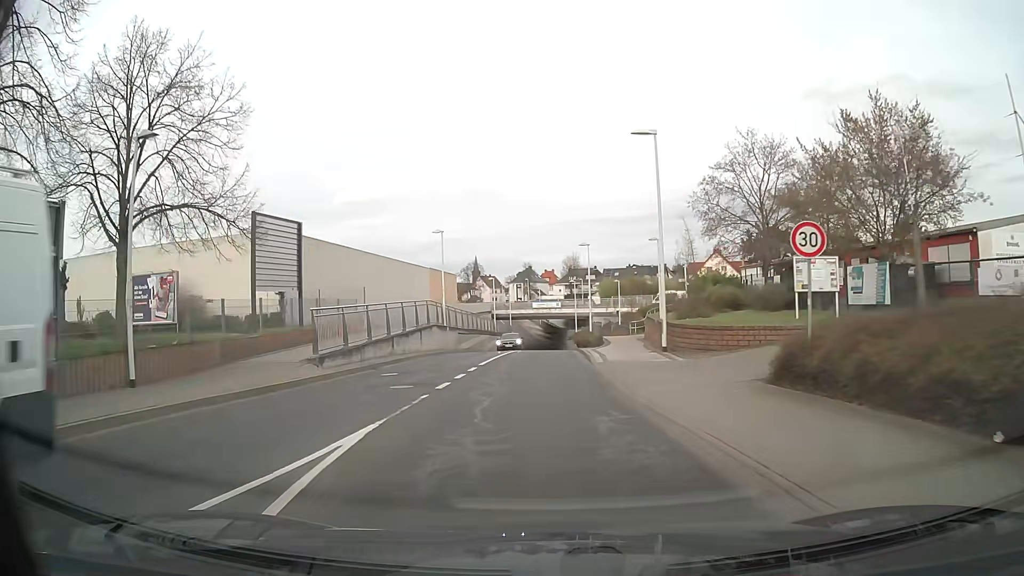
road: unclassified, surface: asphalt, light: Day
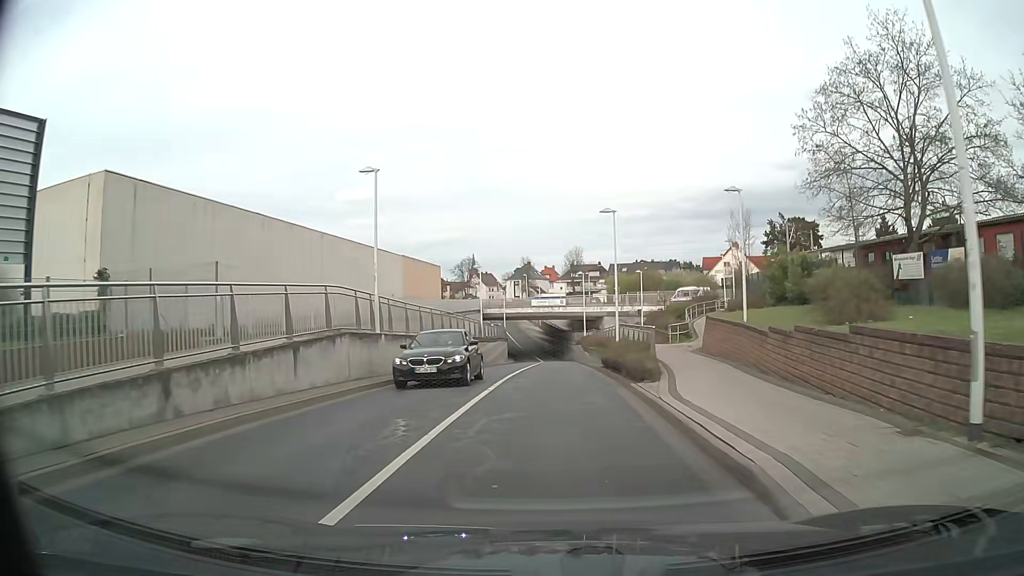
(-0.2, +15.7) m; 0°
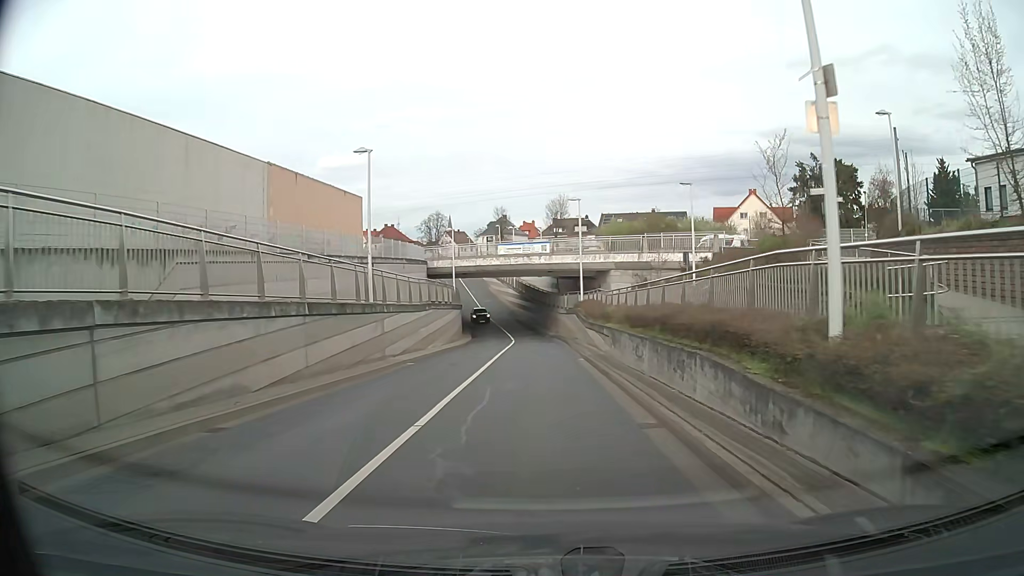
(+0.6, +26.7) m; +2°
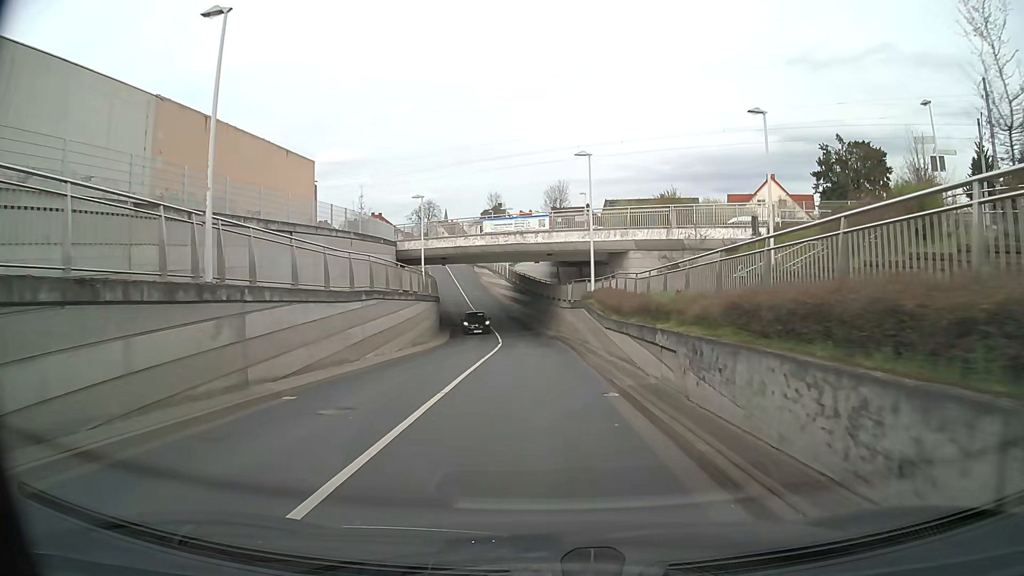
(0.0, +11.2) m; 0°
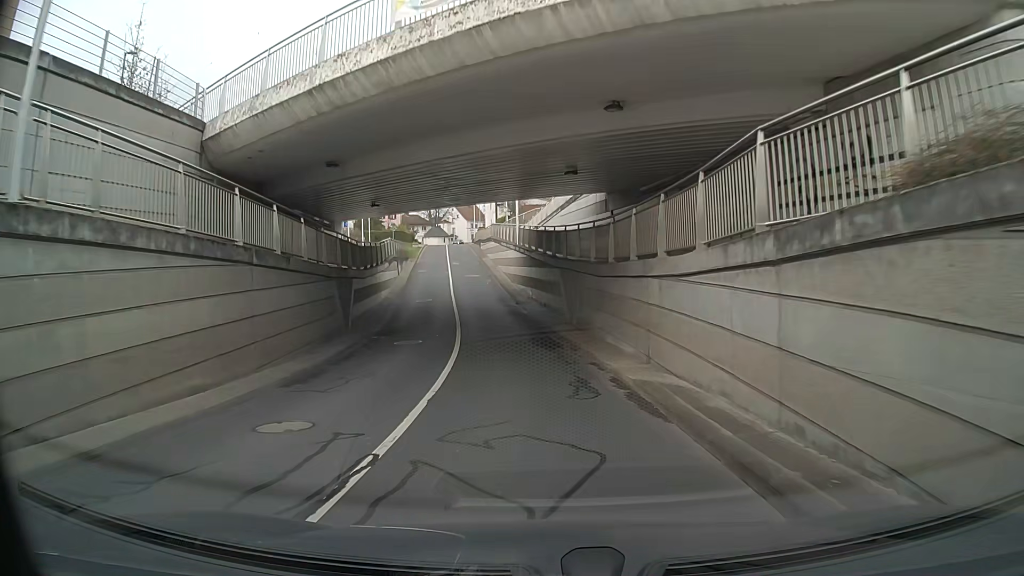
(-0.3, +29.8) m; -2°
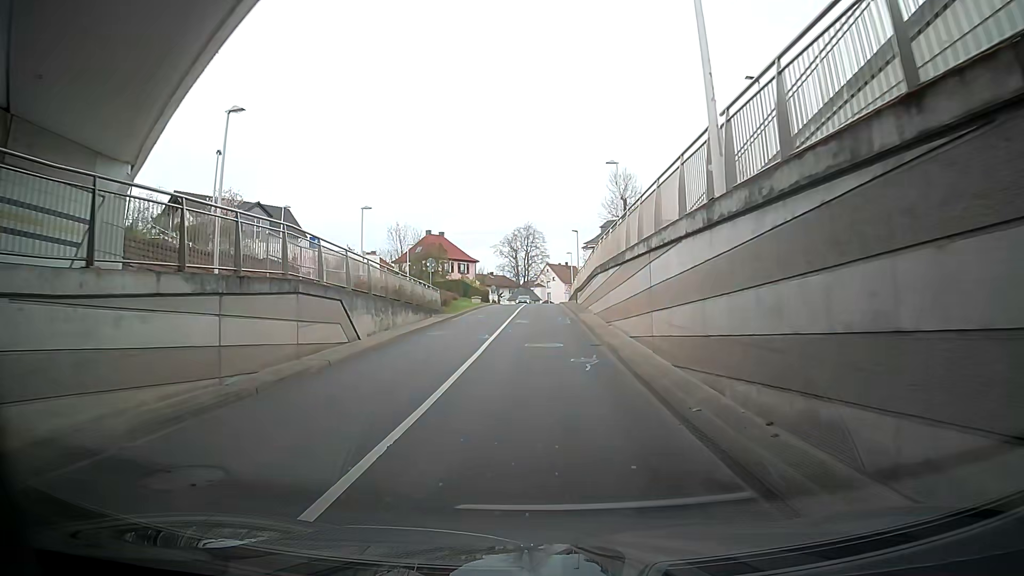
(-2.3, +30.7) m; -7°
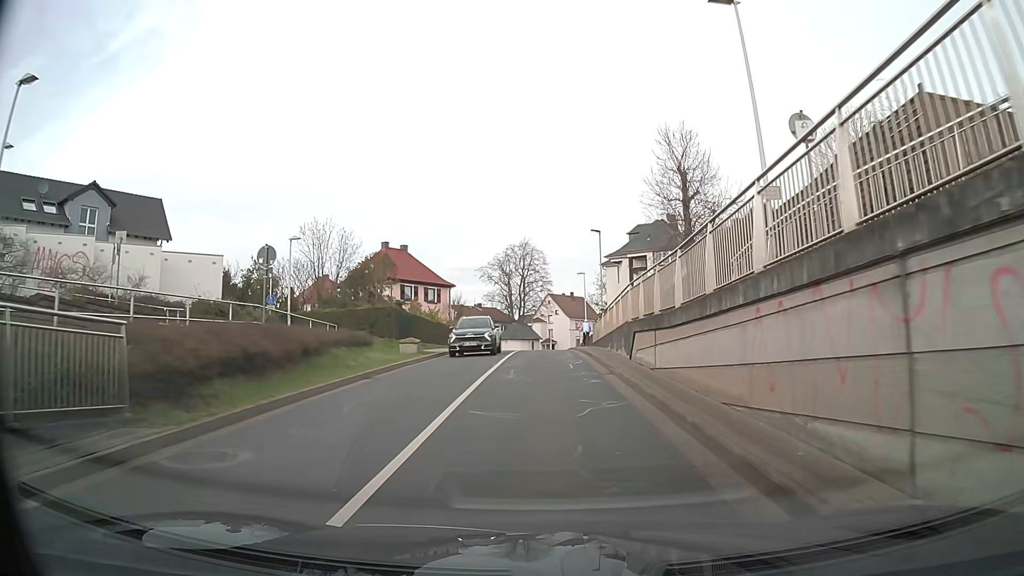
(-0.8, +28.1) m; -2°
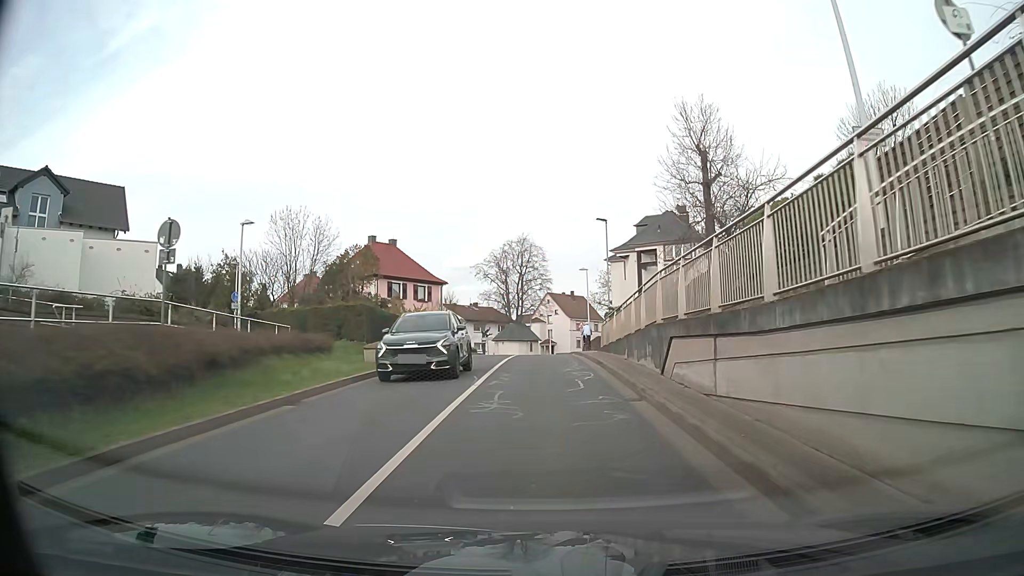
(0.0, +5.3) m; 0°
